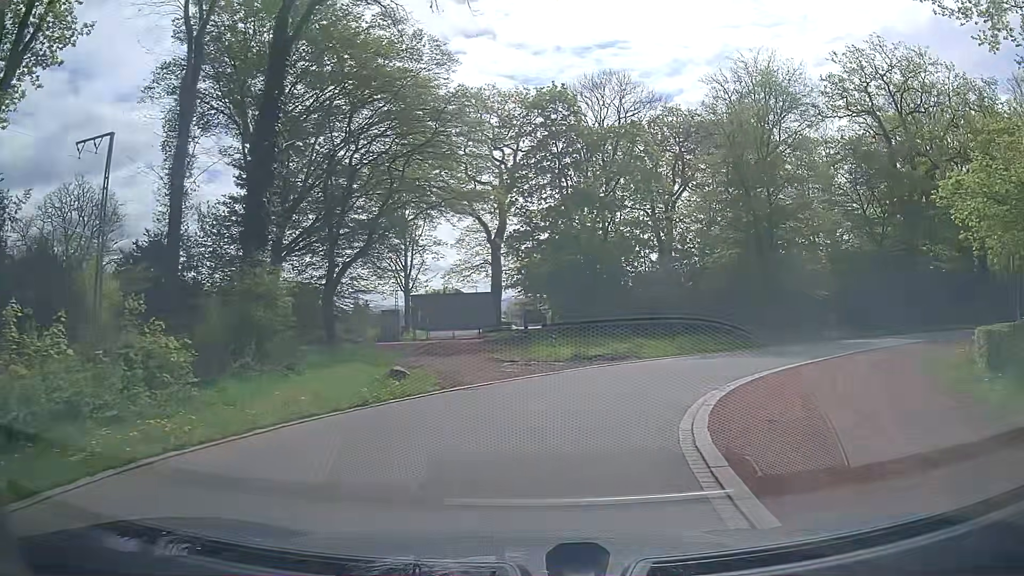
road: unclassified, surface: asphalt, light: Day
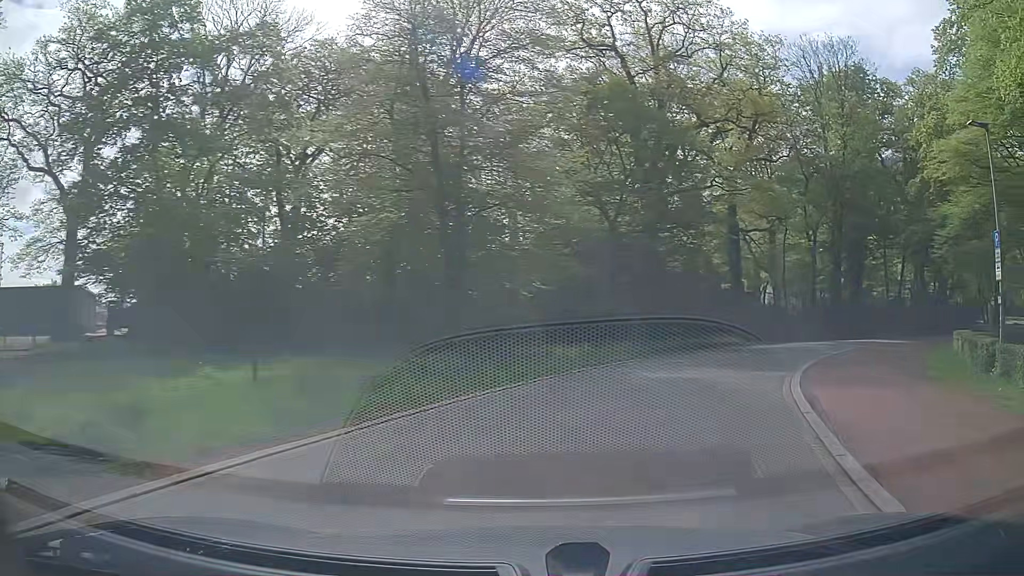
(+3.4, +17.1) m; +29°
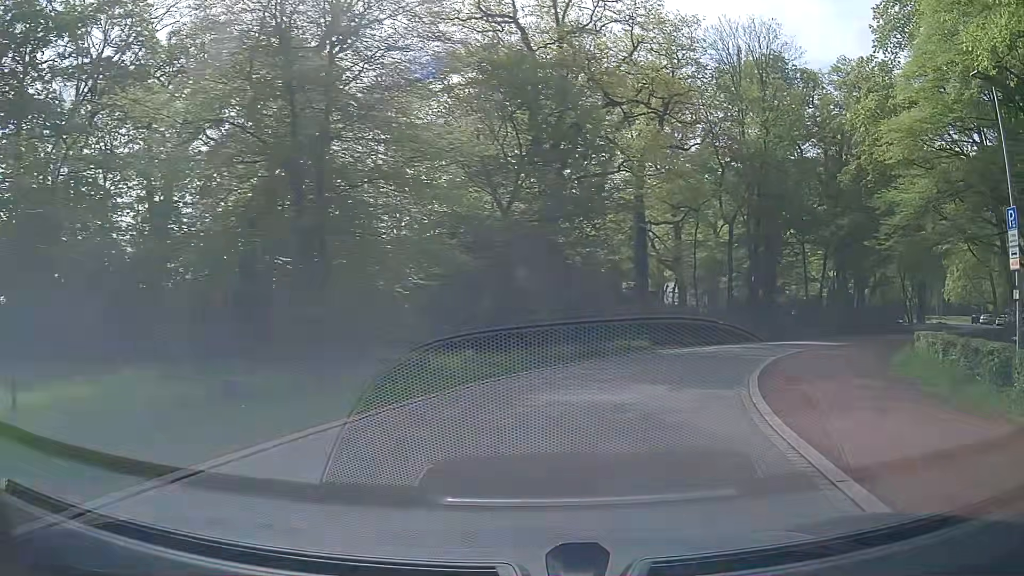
(+0.4, +4.4) m; +9°
